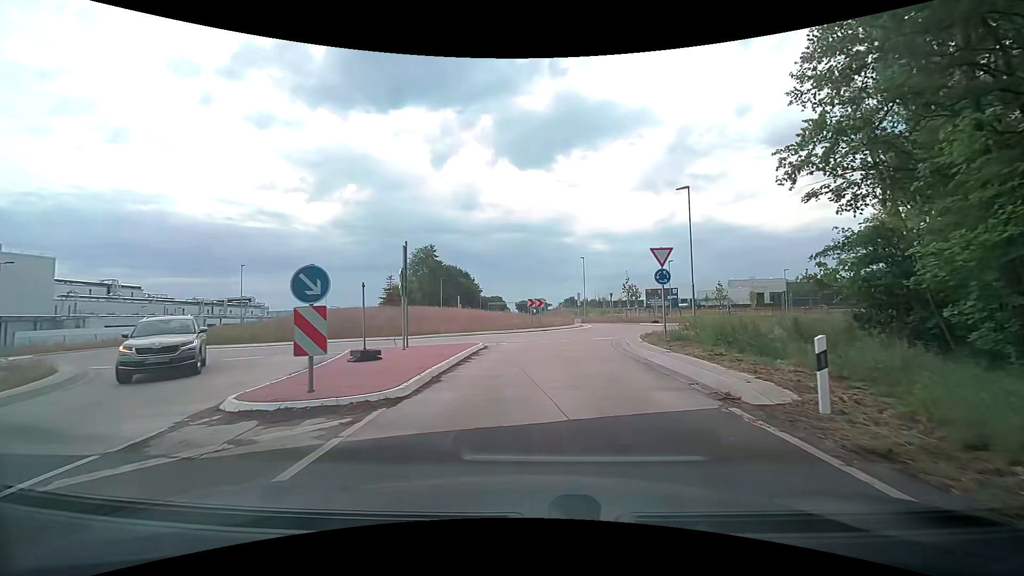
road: secondary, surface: asphalt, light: Day
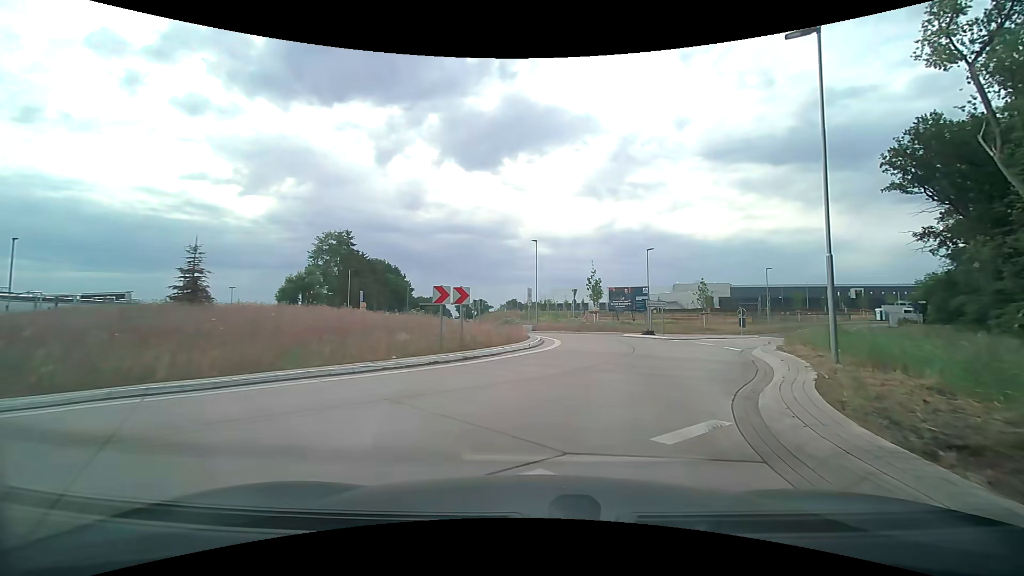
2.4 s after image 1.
(+0.5, +17.7) m; +6°
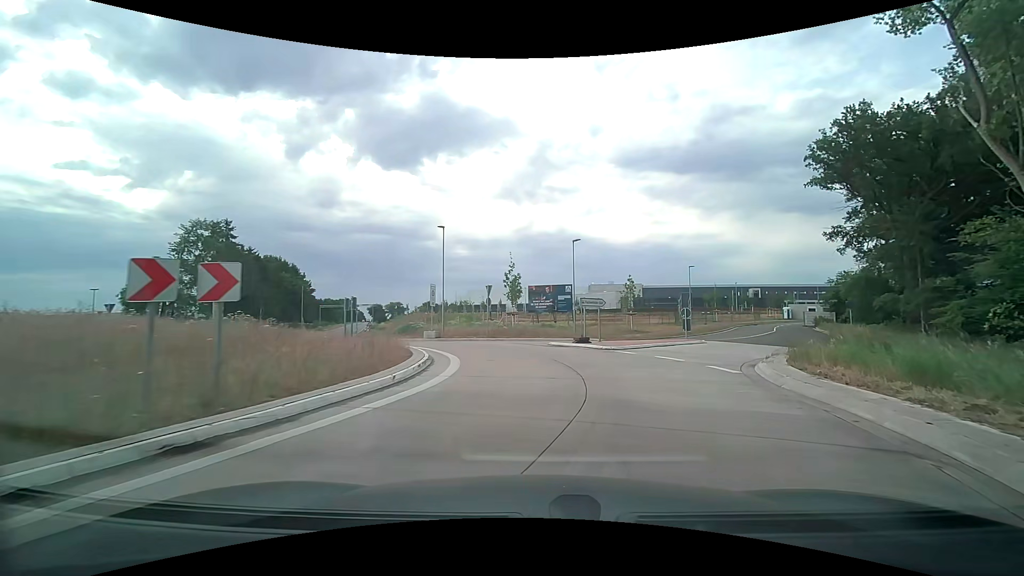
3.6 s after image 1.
(+0.5, +7.9) m; +9°
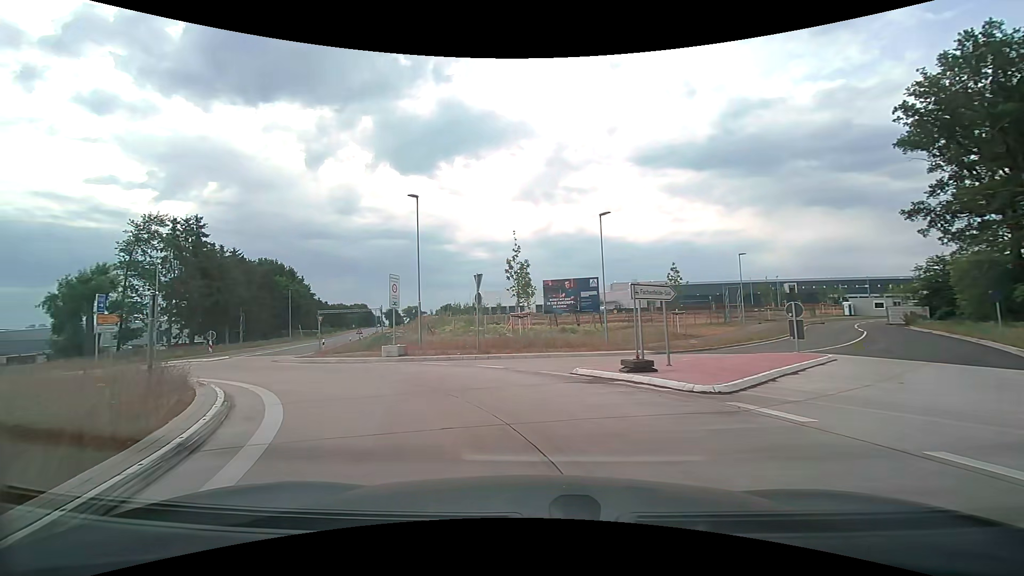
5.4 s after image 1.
(+0.3, +11.2) m; -2°
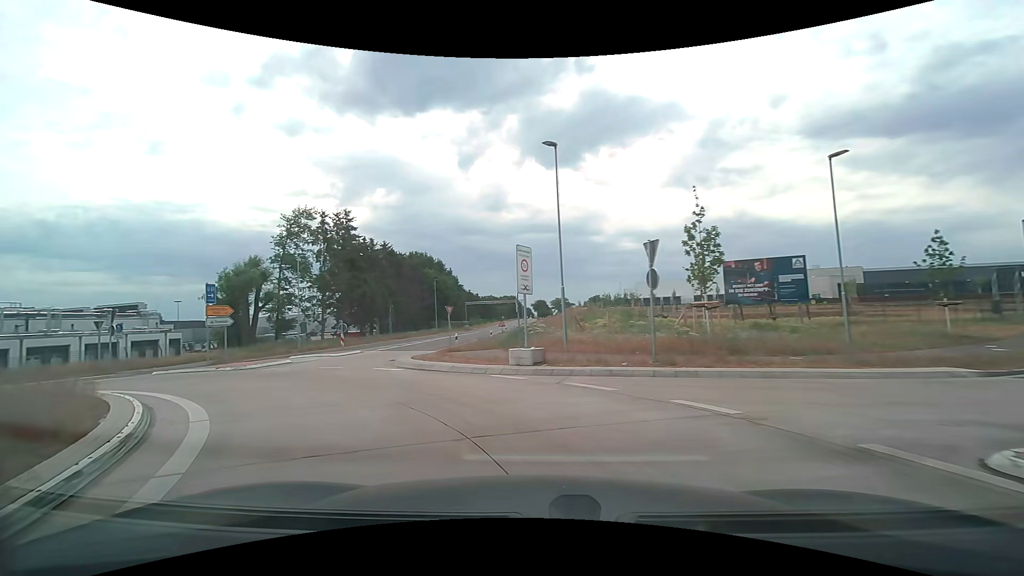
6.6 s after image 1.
(-1.1, +7.3) m; -17°
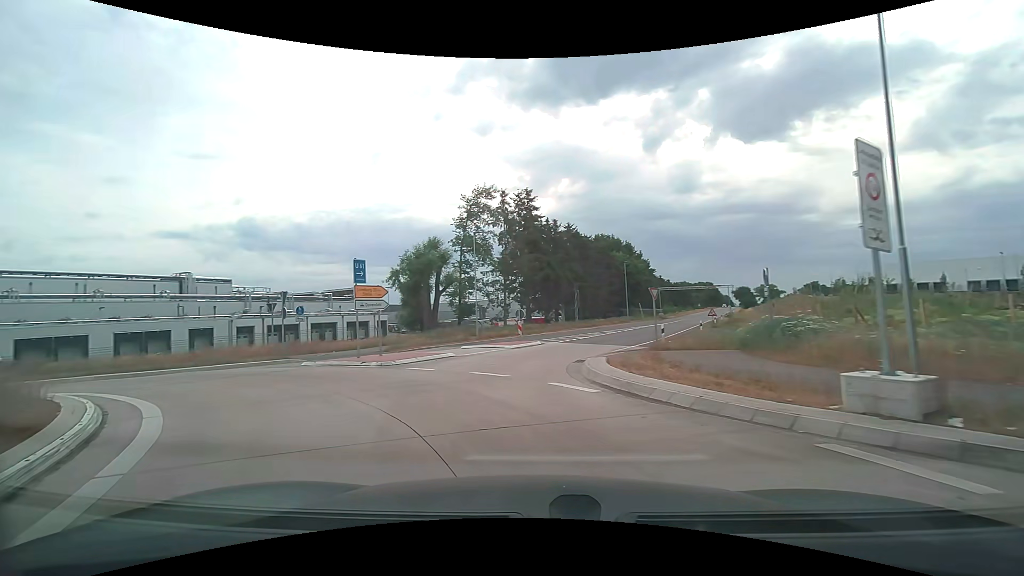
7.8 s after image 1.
(-1.4, +7.2) m; -22°
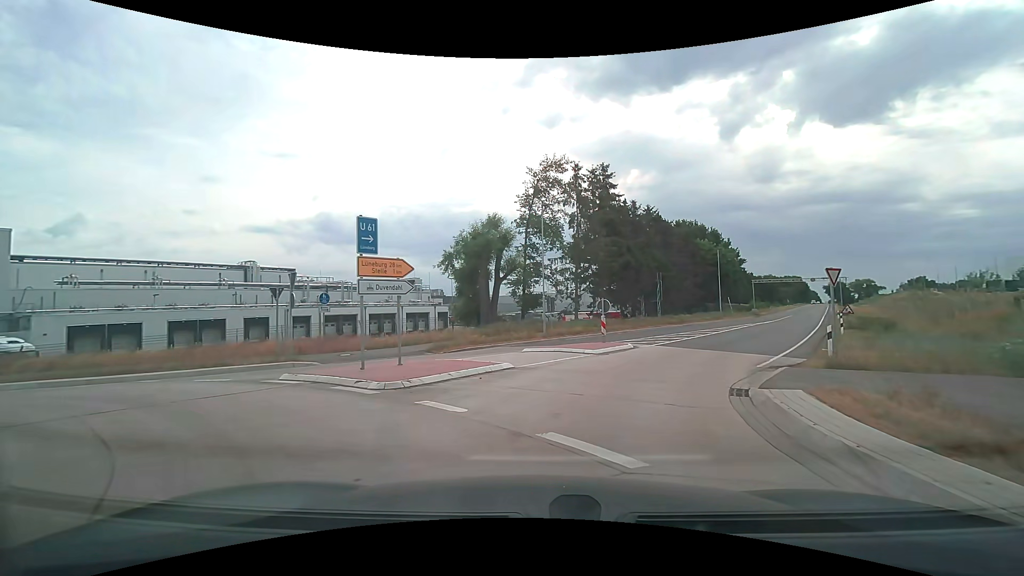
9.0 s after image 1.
(-0.7, +7.3) m; -6°
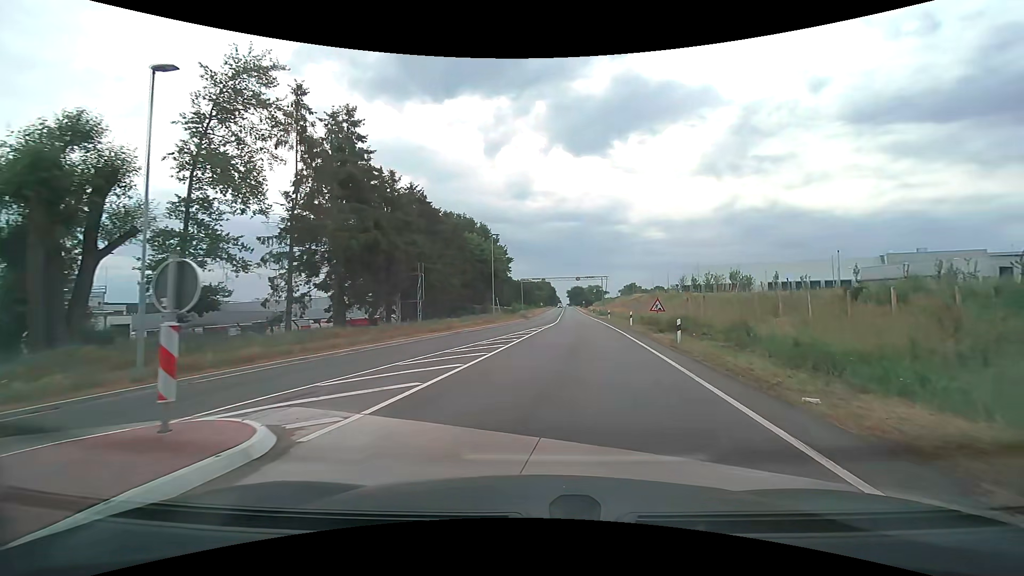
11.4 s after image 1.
(+3.4, +15.7) m; +26°
(0, +10) (+1, +20) (+2, +30) (+3, +40) (+4, +50) (+5, +60) (+5, +70) (+6, +80) (+7, +90) (+7, +100) m
